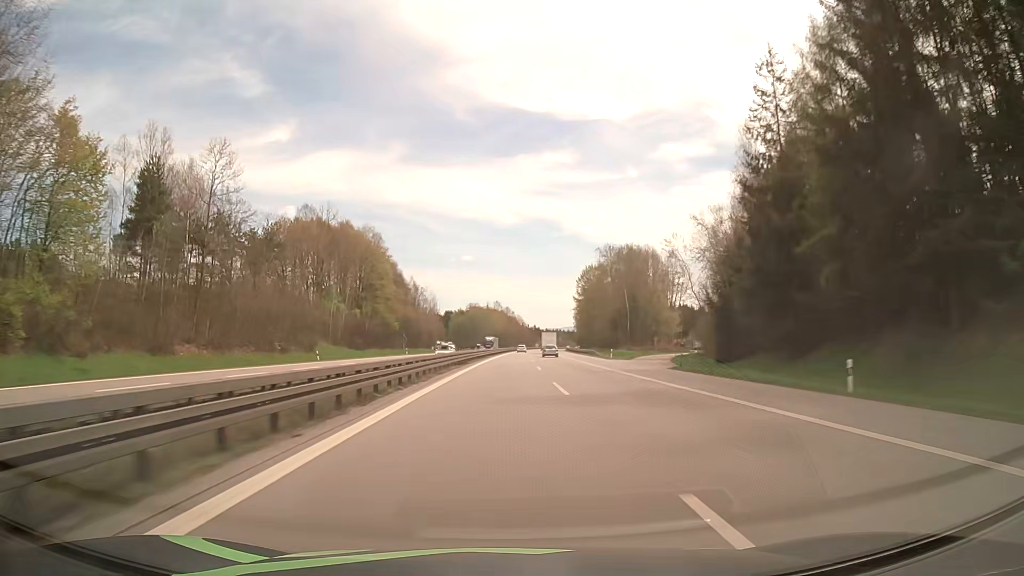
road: motorway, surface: asphalt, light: Day
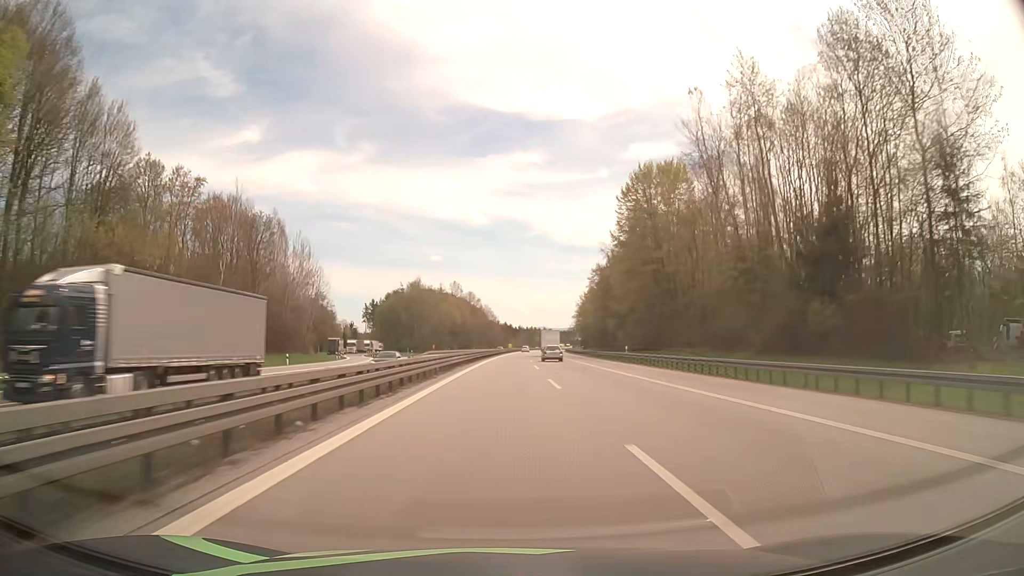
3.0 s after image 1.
(+2.3, +106.0) m; +3°
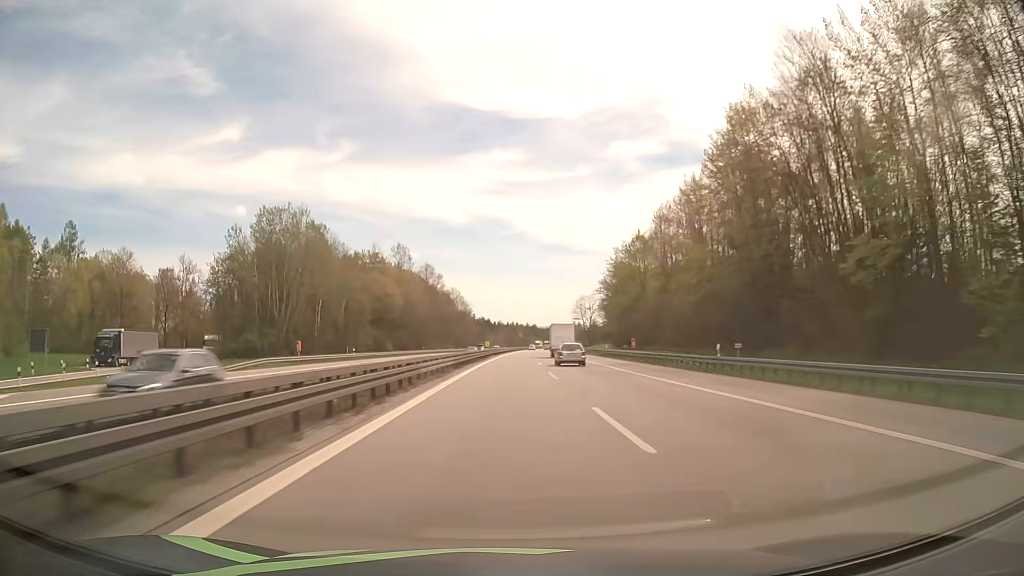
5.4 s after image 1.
(+1.5, +85.6) m; +2°
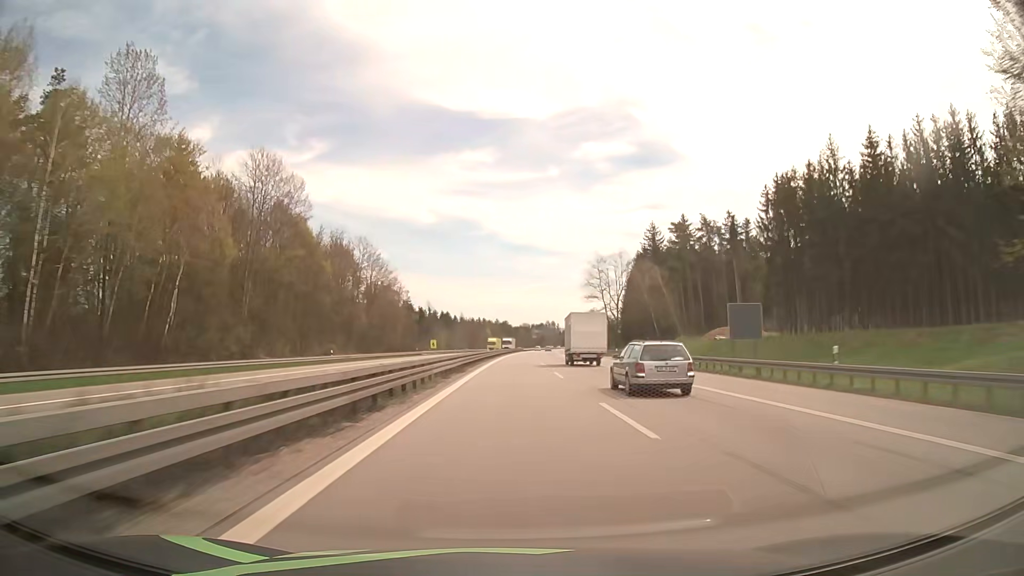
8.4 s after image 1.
(+2.4, +107.5) m; +3°
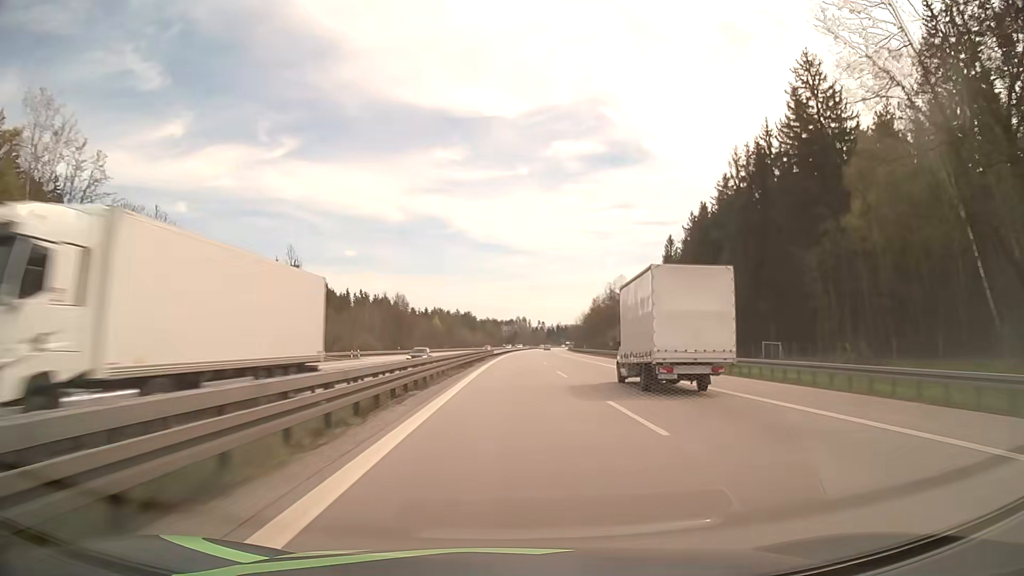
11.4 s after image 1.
(+2.5, +108.6) m; +3°
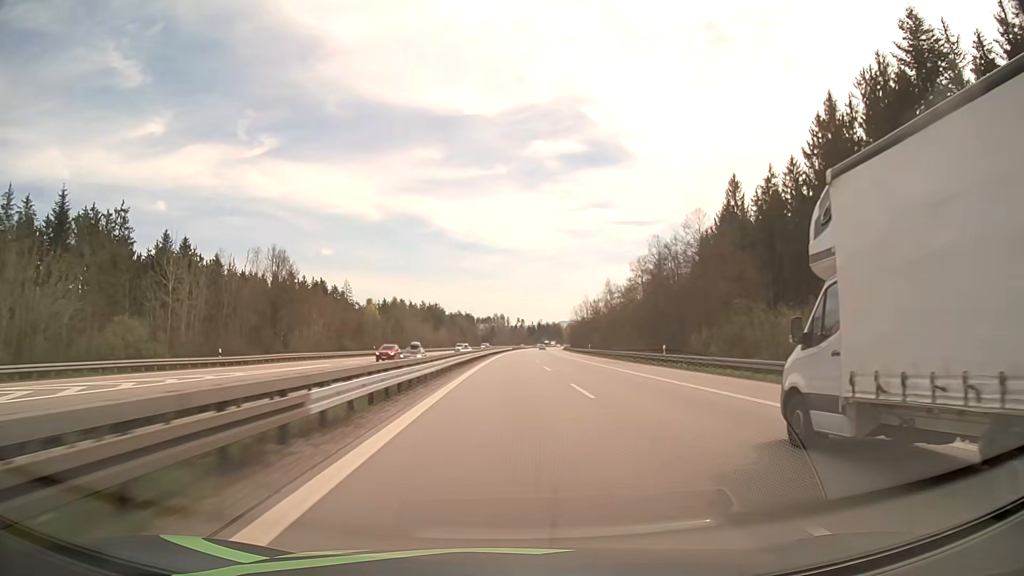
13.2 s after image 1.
(+1.1, +65.7) m; +2°
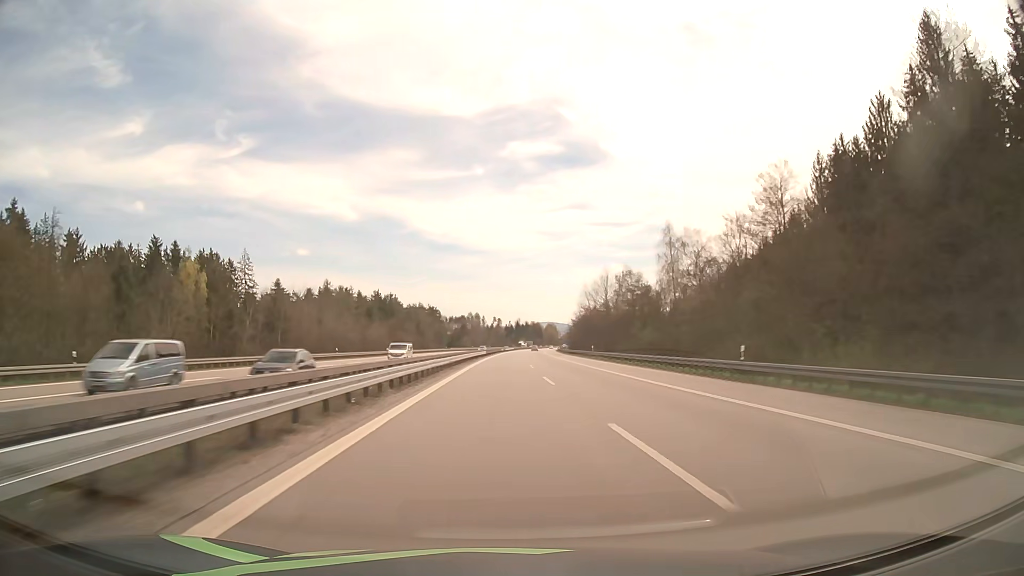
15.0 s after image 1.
(+0.9, +65.8) m; +2°
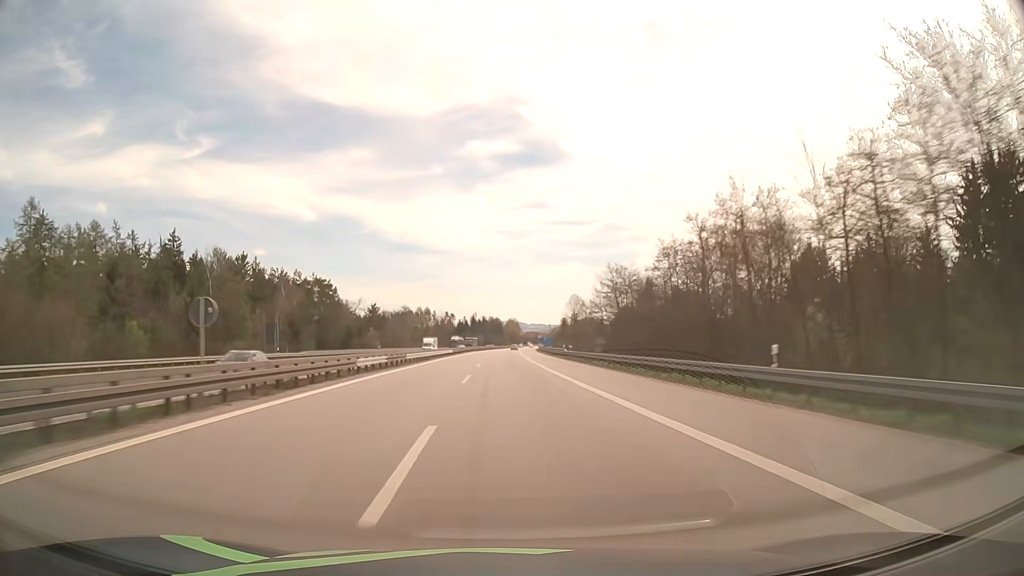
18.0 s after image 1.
(+4.0, +109.1) m; +4°
(0, +10) (0, +20) (0, +30) (0, +40) (0, +50) (0, +60) (0, +70) (0, +80) (0, +90) (+1, +100) m
